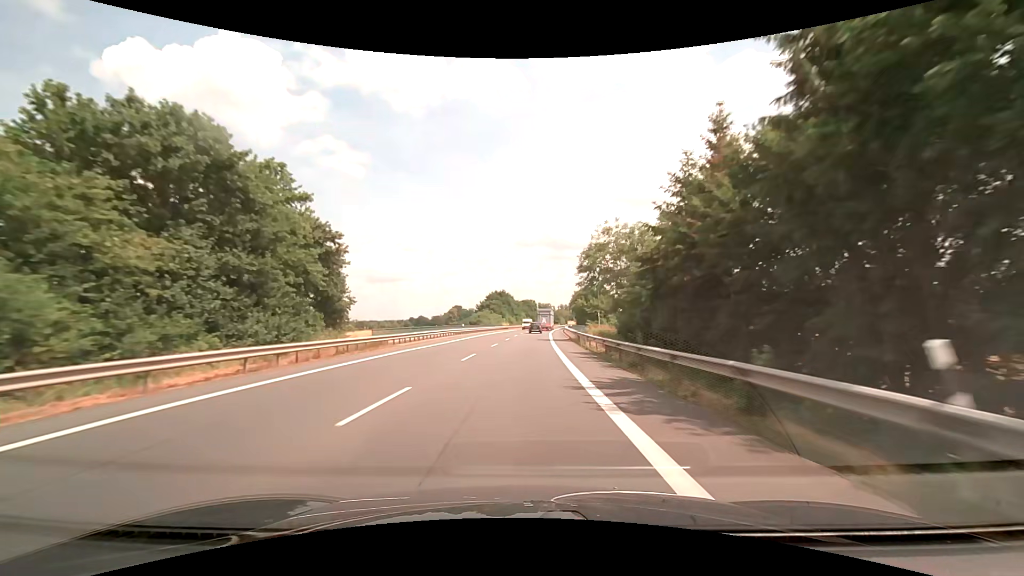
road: primary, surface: asphalt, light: Day
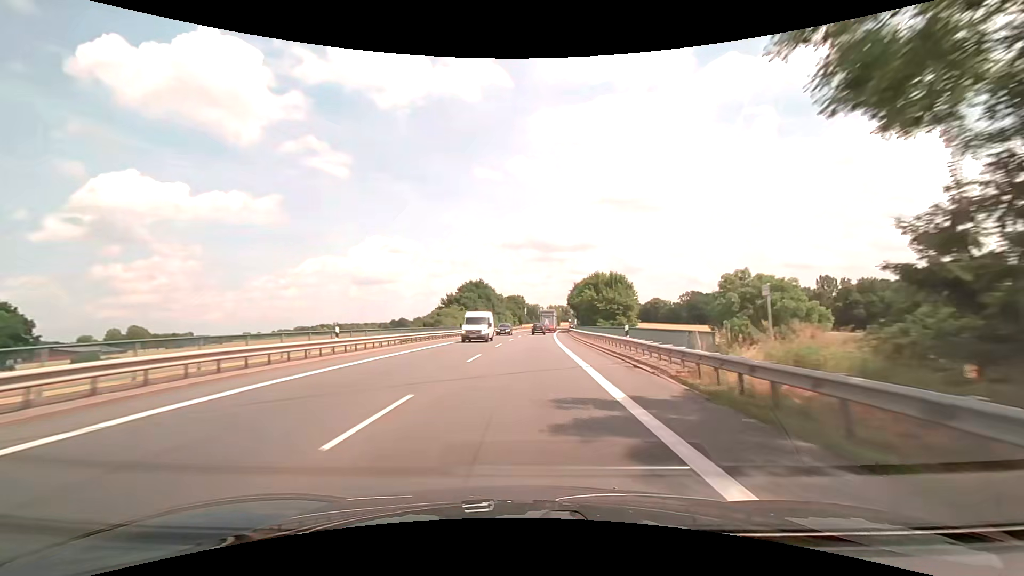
(+0.5, +37.5) m; +2°
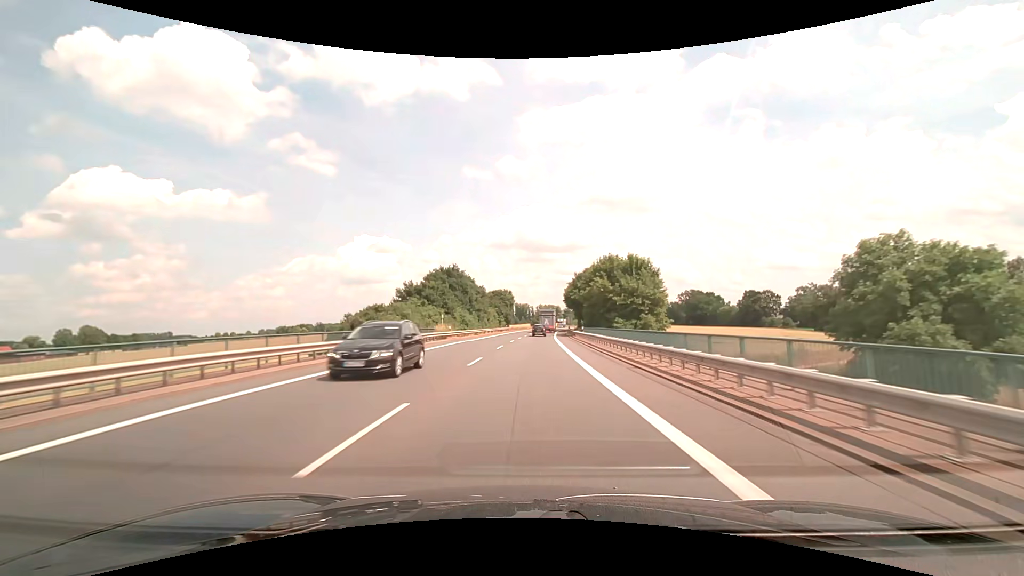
(+0.2, +24.9) m; +1°
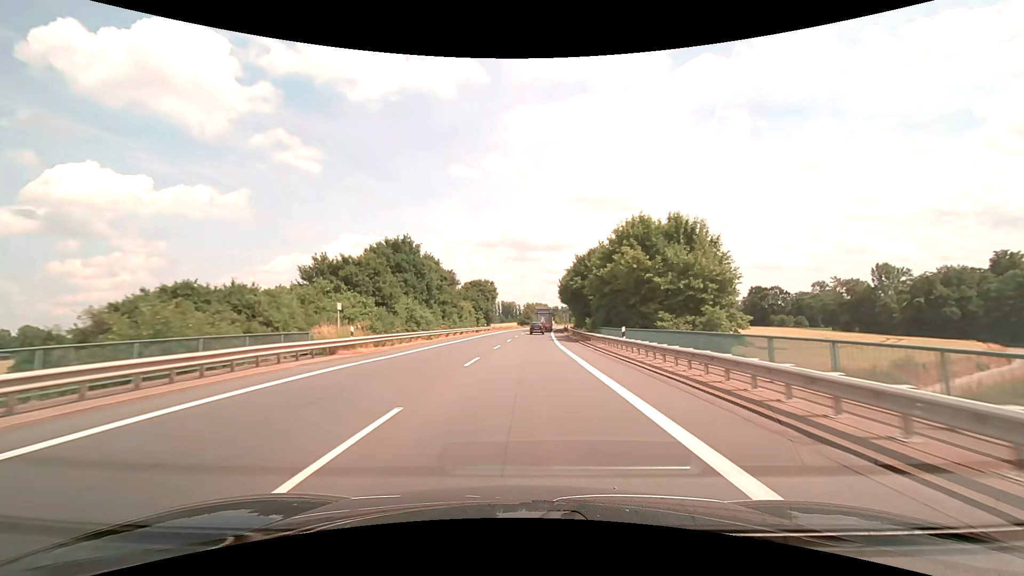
(+0.3, +24.8) m; +1°
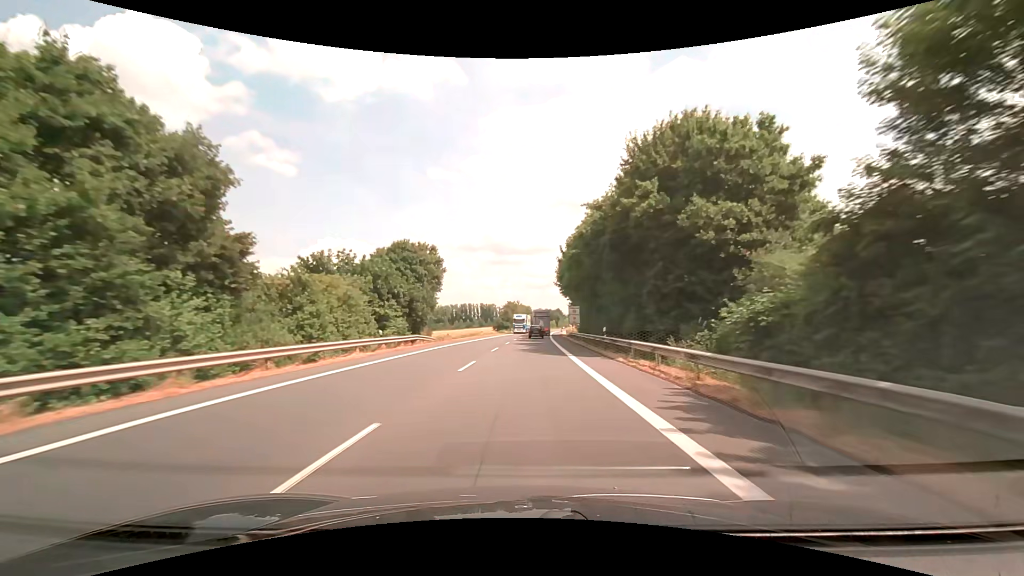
(+1.1, +48.9) m; +2°
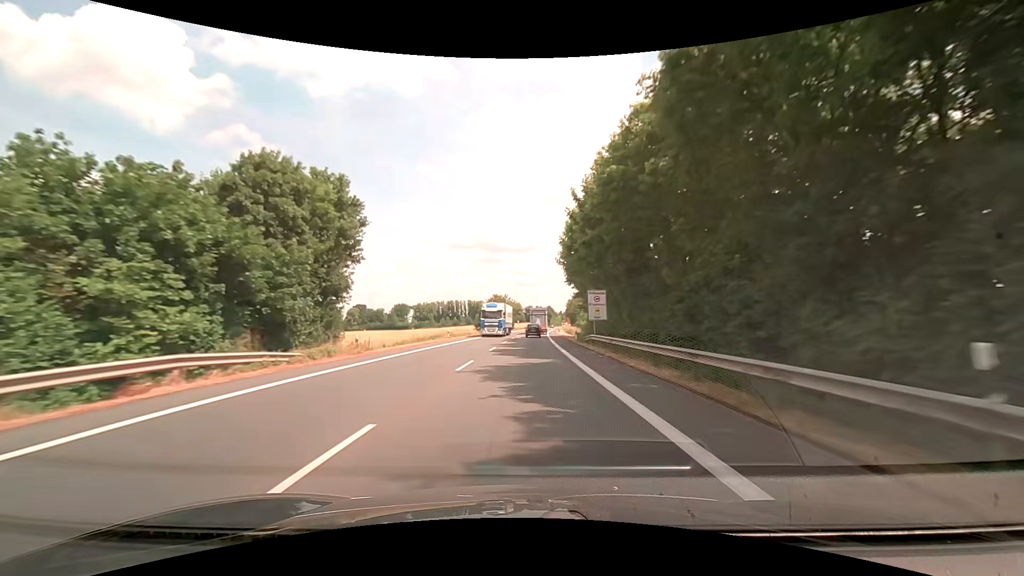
(+0.1, +24.1) m; +1°
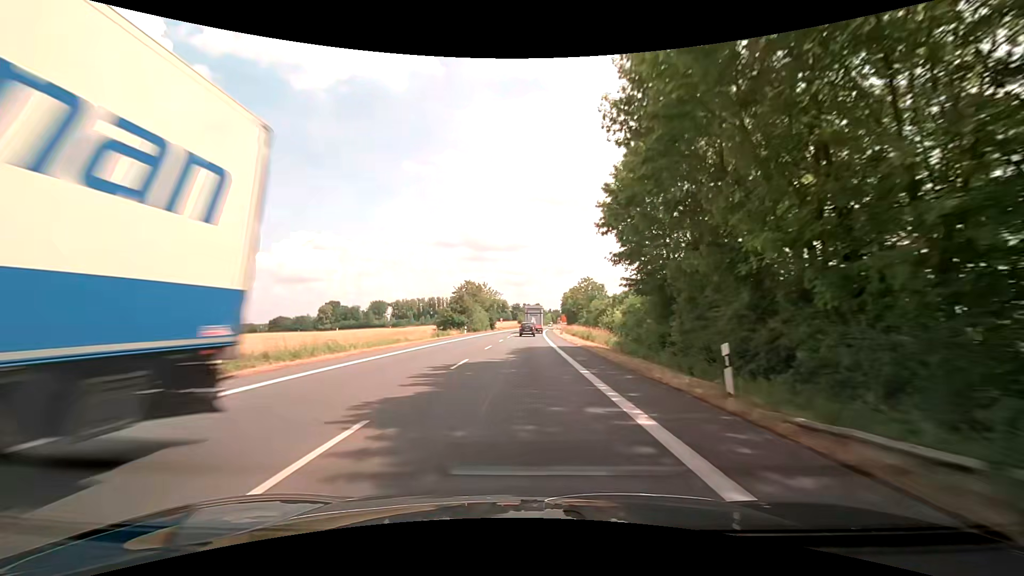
(+0.5, +35.7) m; +2°
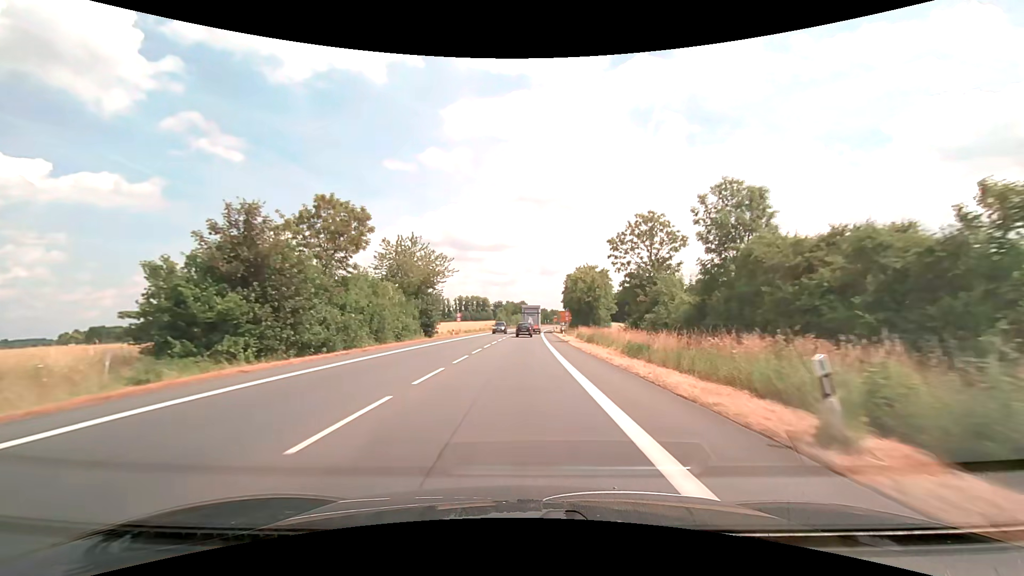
(+0.8, +57.6) m; +2°
(0, +10) (0, +20) (0, +30) (0, +40) (+1, +50) (+1, +60) (+1, +70) (+1, +80) (+2, +90) (+2, +100) m
